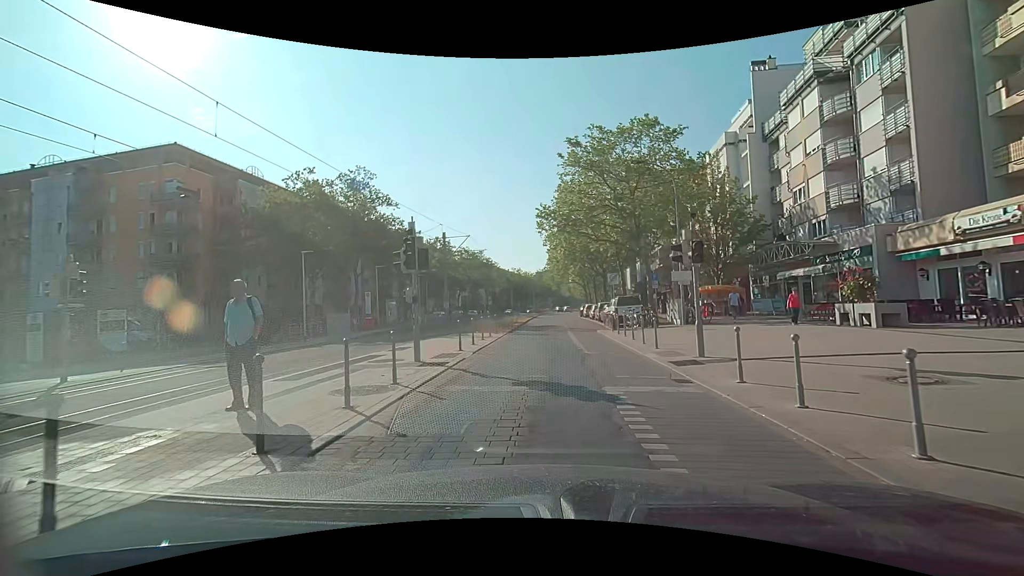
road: tertiary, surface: paving_stones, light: Day
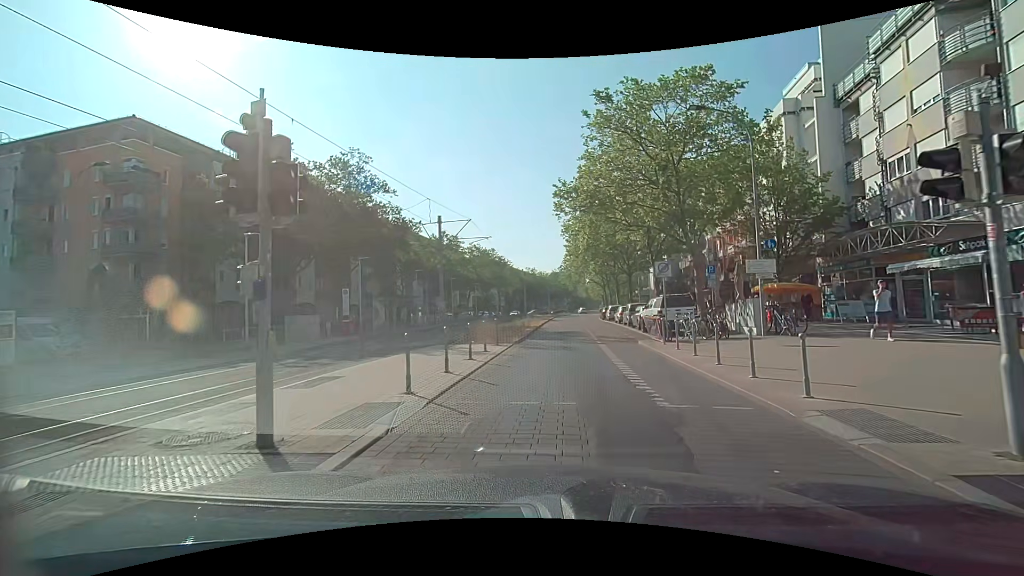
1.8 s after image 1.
(-0.1, +7.5) m; 0°
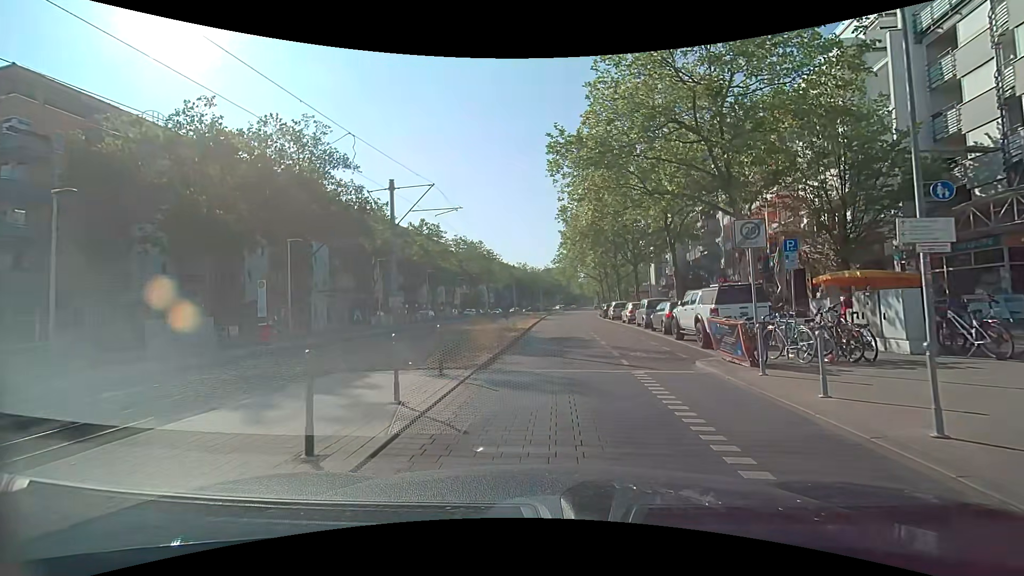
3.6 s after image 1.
(-0.1, +8.5) m; 0°
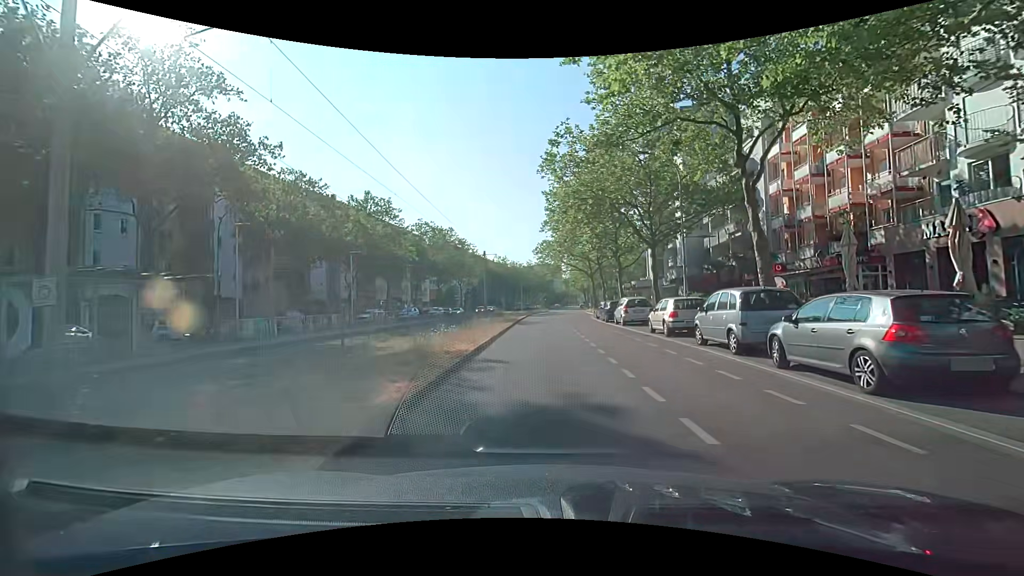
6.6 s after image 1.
(+0.3, +15.1) m; +1°
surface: asphalt
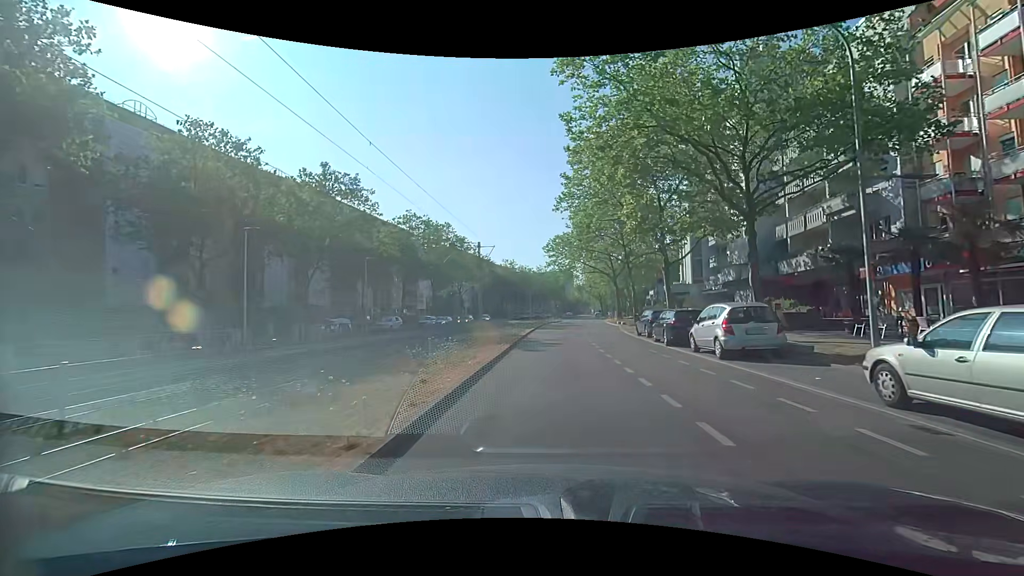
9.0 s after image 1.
(-0.1, +13.8) m; -1°
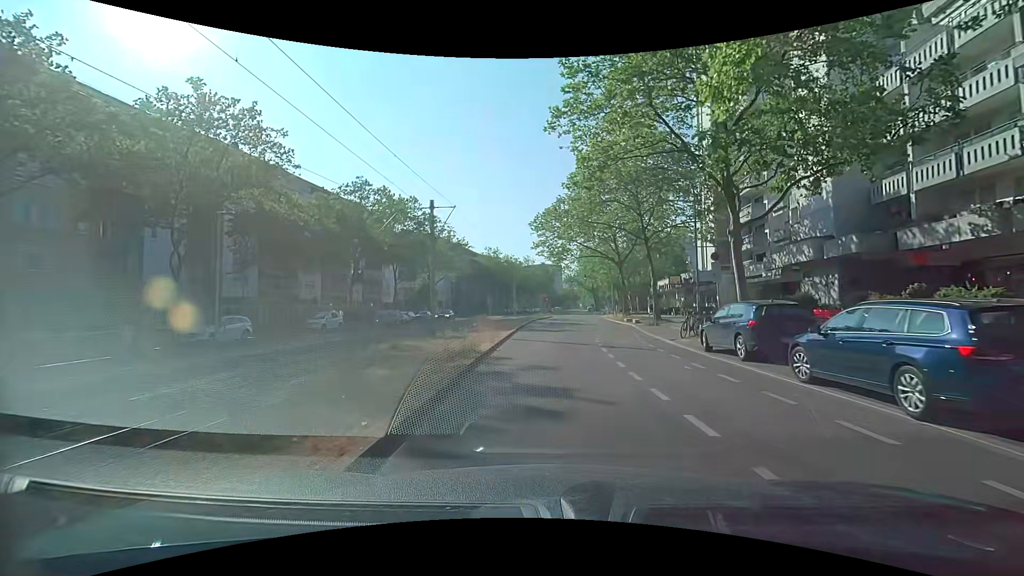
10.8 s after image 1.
(+0.2, +14.0) m; +2°
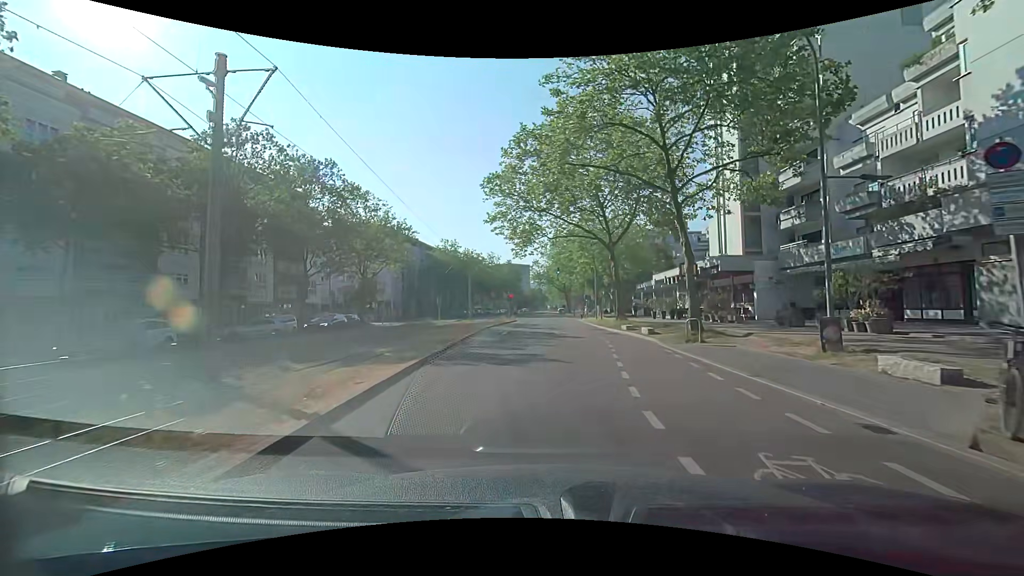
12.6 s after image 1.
(+0.4, +15.9) m; +4°
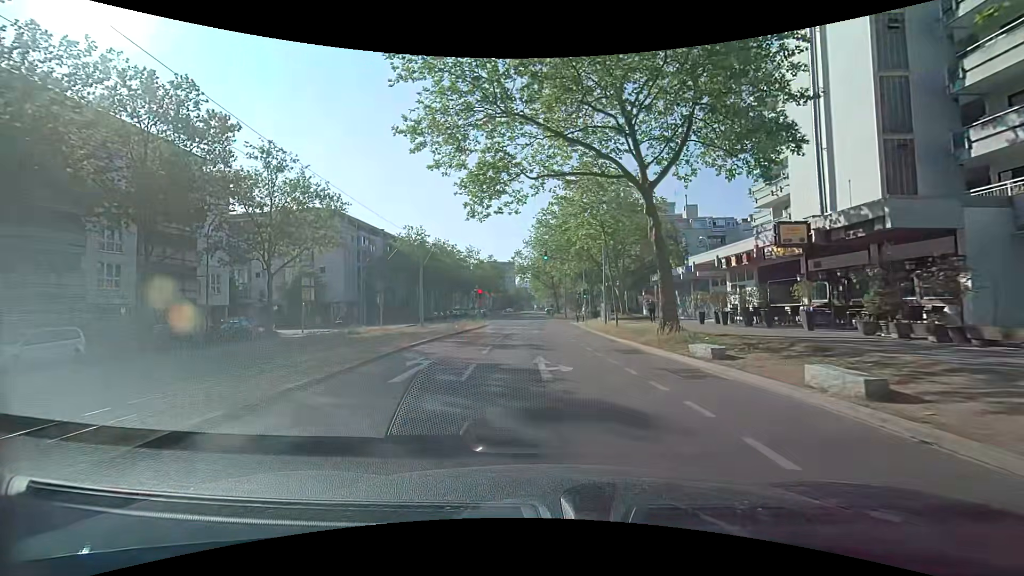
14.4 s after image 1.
(+0.1, +17.4) m; +1°
(0, +10) (0, +20) (-1, +30) (-1, +40) (-1, +50) (-2, +60) (-2, +70) (-2, +80) (-3, +90) (-3, +100) m
